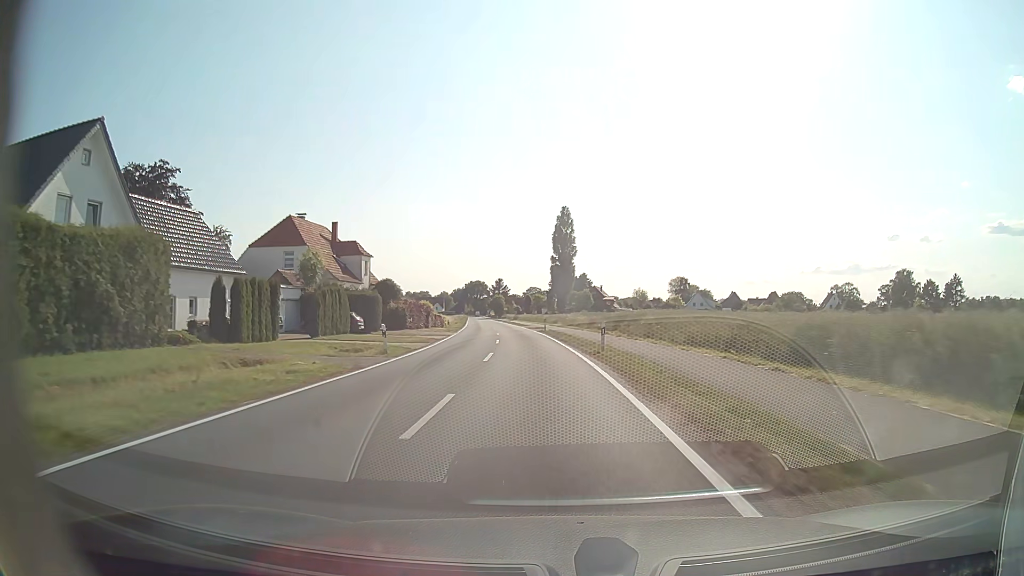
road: tertiary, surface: asphalt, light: Day
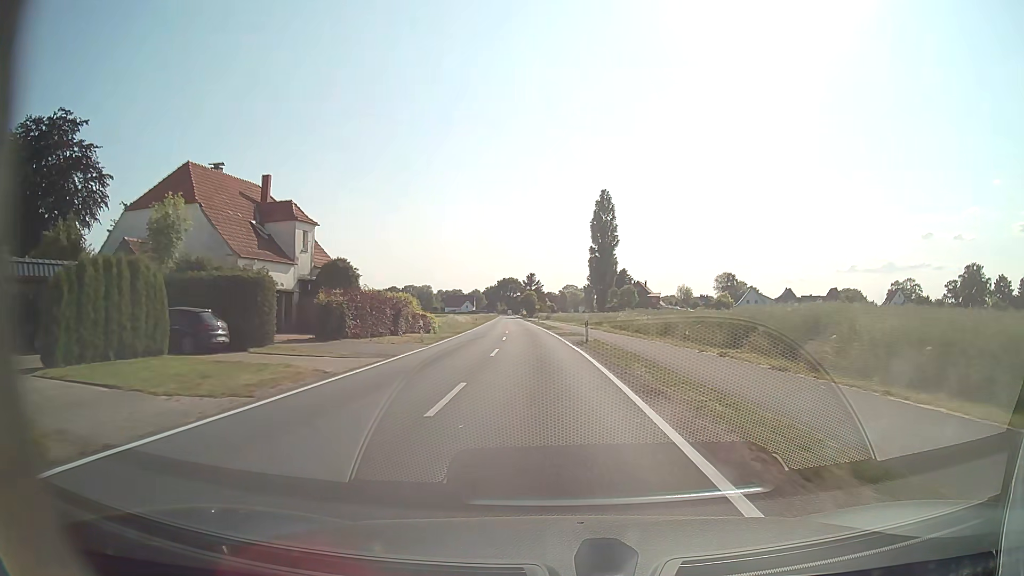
(-0.5, +22.6) m; -3°
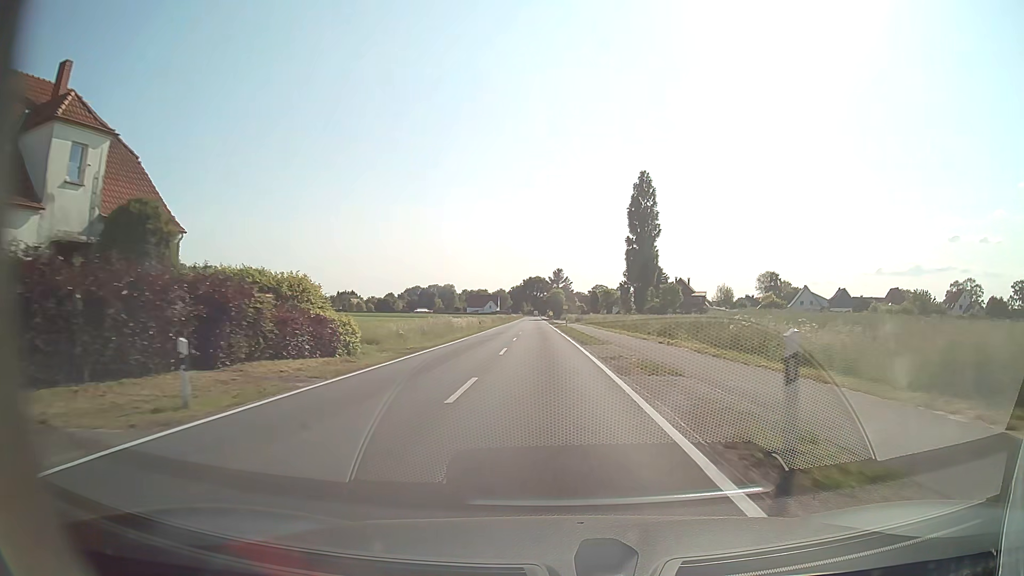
(-0.6, +22.9) m; -3°
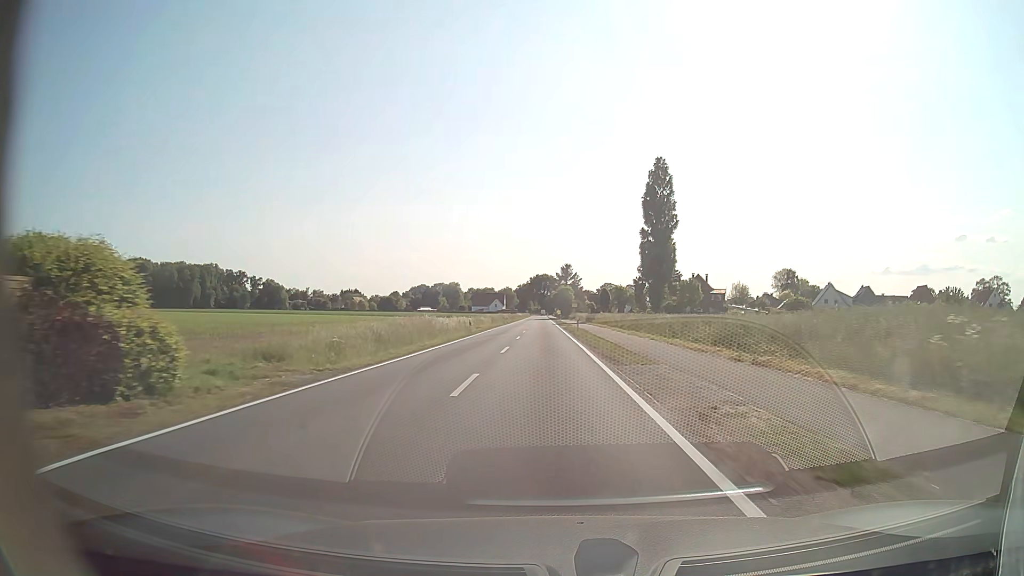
(-0.1, +11.5) m; -1°
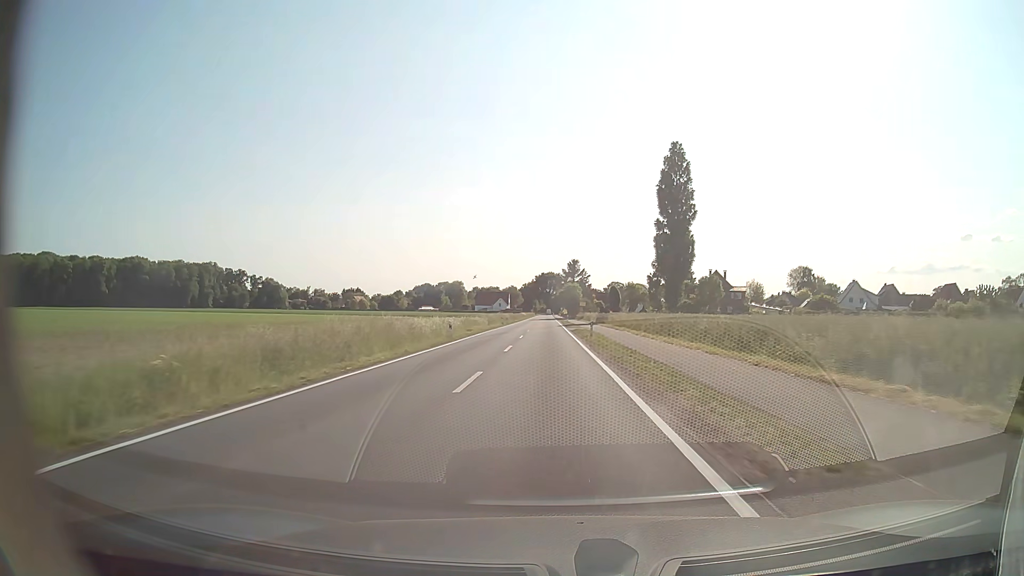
(-0.1, +11.4) m; -1°
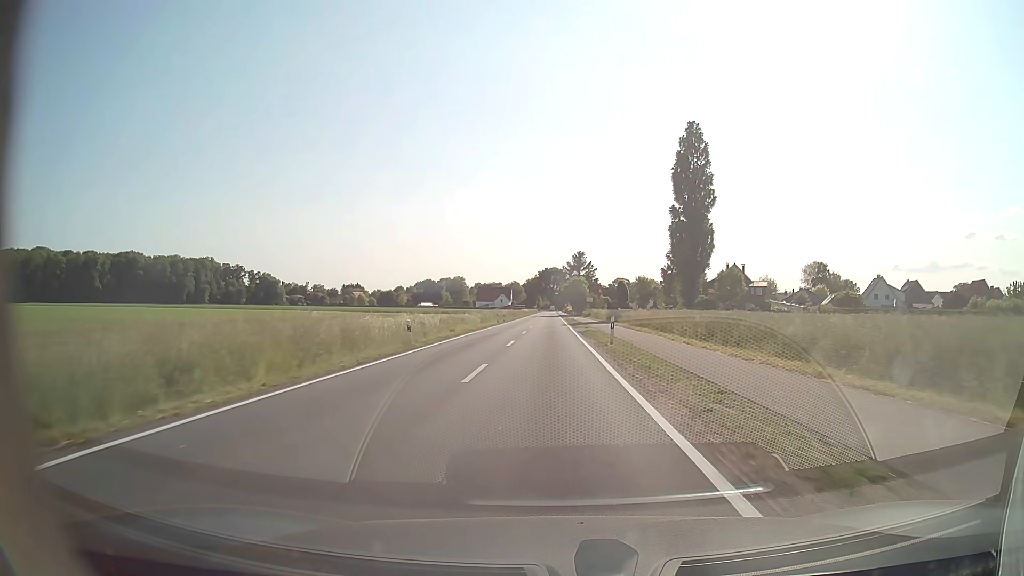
(0.0, +11.1) m; 0°
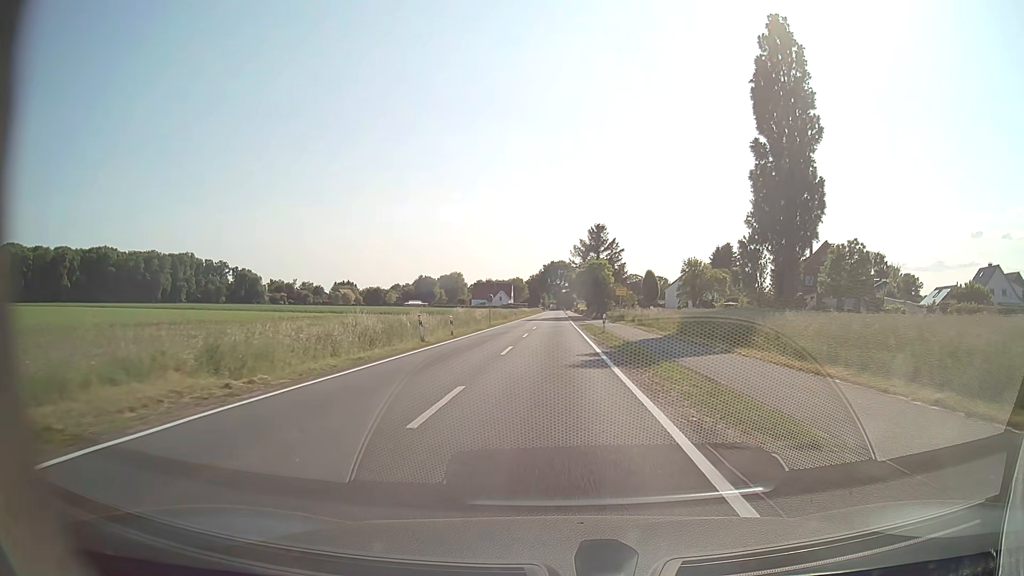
(-0.2, +40.4) m; -1°
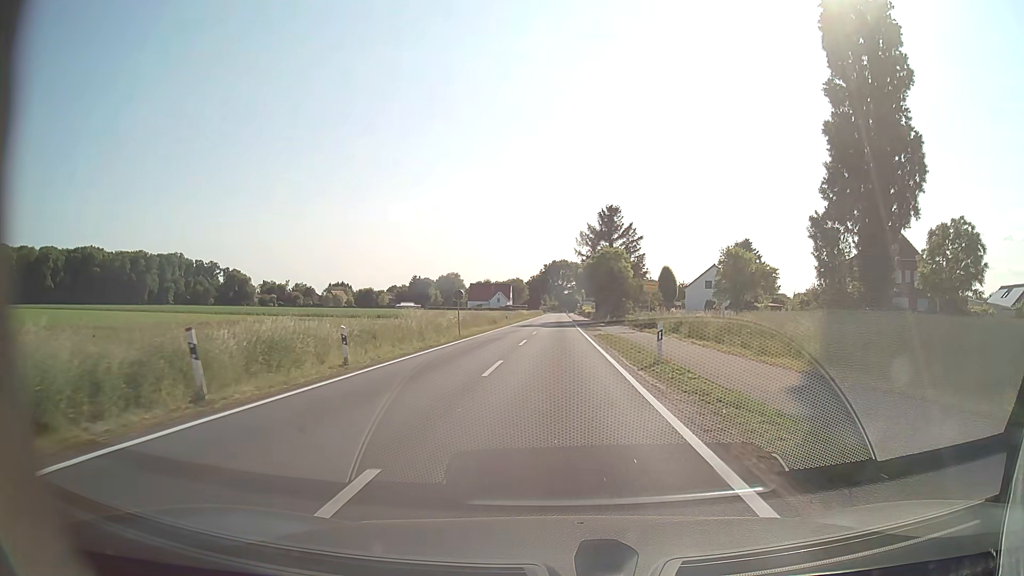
(0.0, +17.7) m; 0°
(0, +10) (0, +20) (0, +30) (0, +40) (+1, +50) (+1, +60) (+1, +70) (+1, +80) (+1, +90) (+1, +100) m
